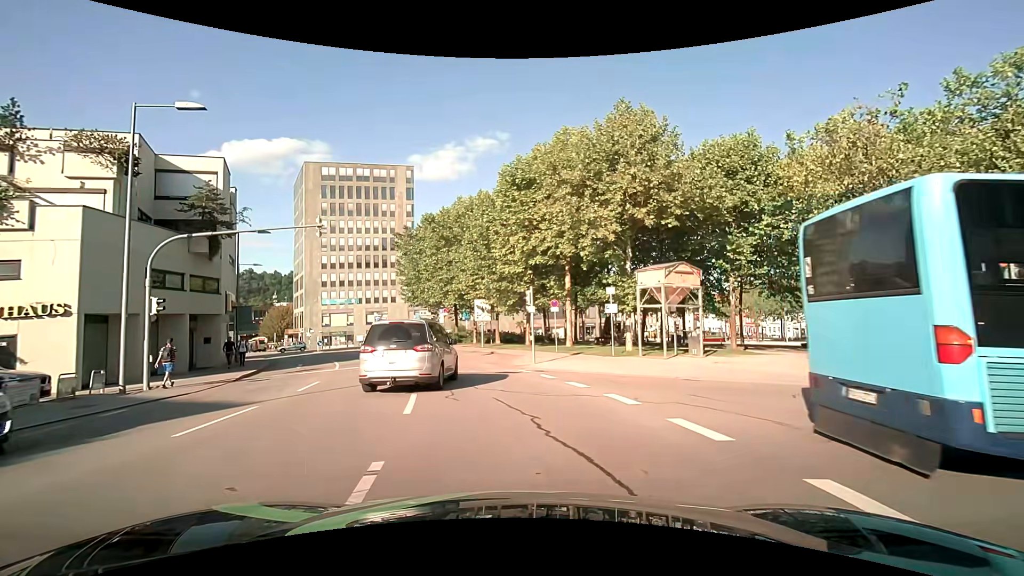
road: tertiary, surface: asphalt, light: Day
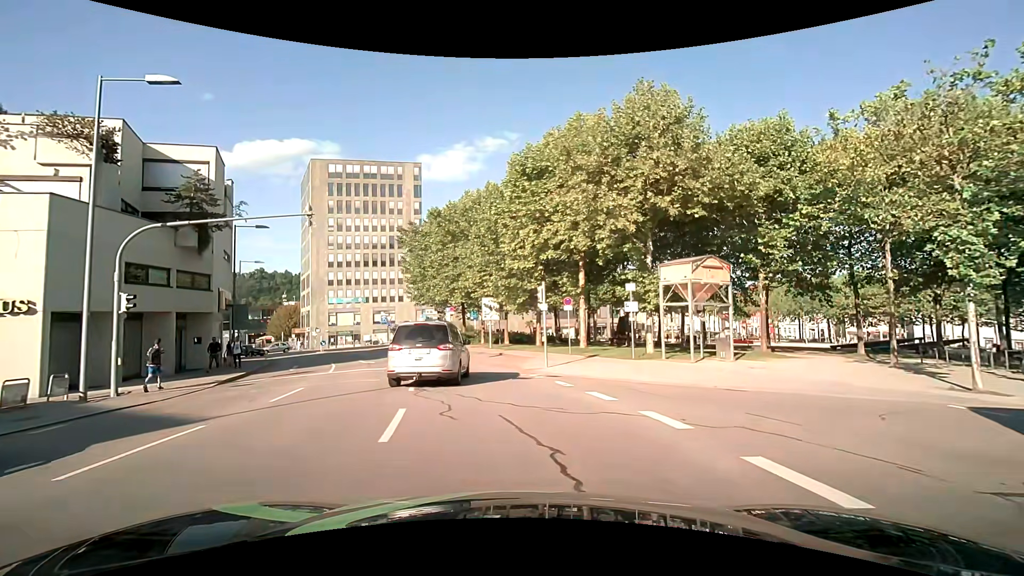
(0.0, +2.1) m; -1°
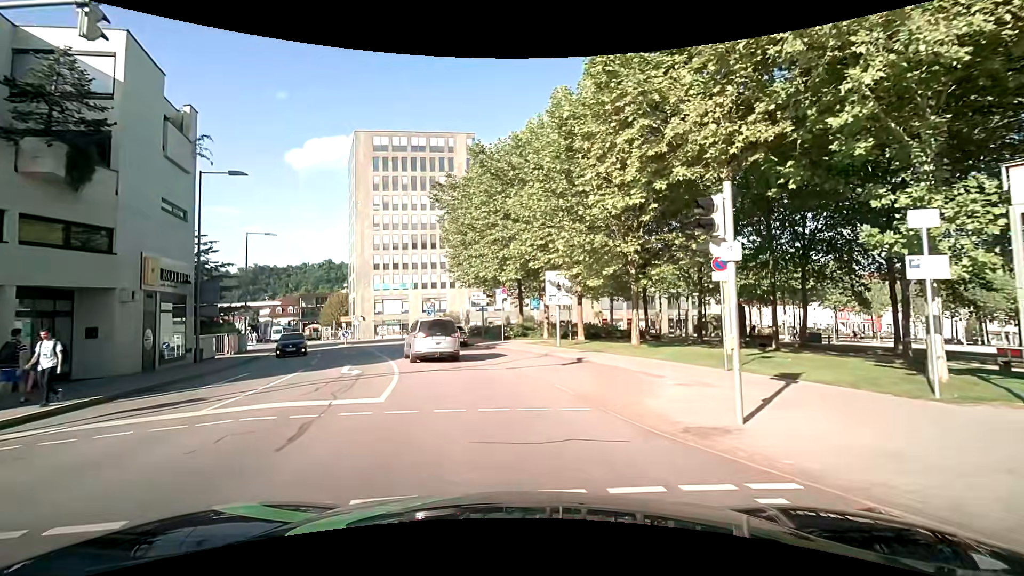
(-1.0, +12.7) m; -6°
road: residential
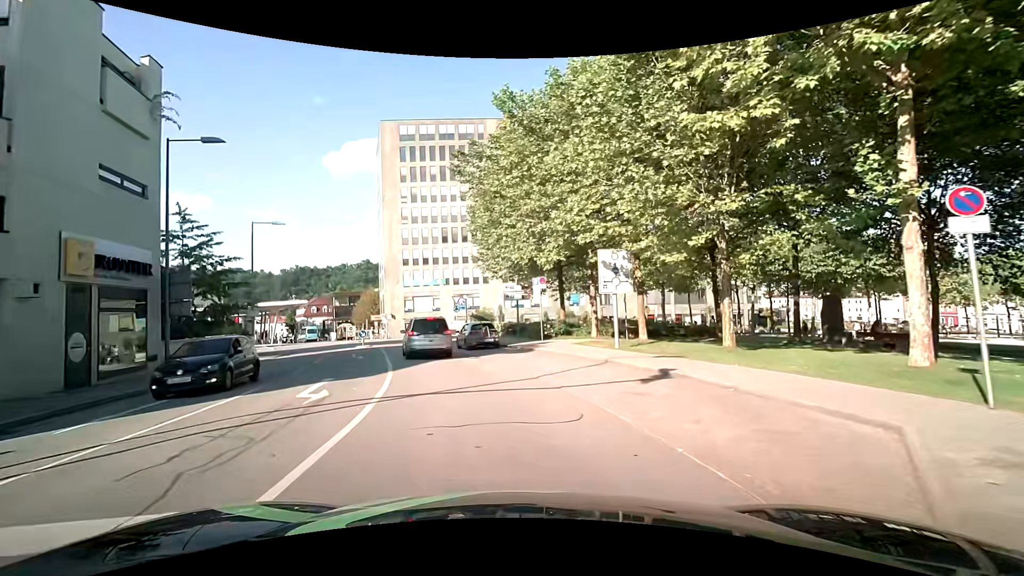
(-0.3, +5.9) m; -6°
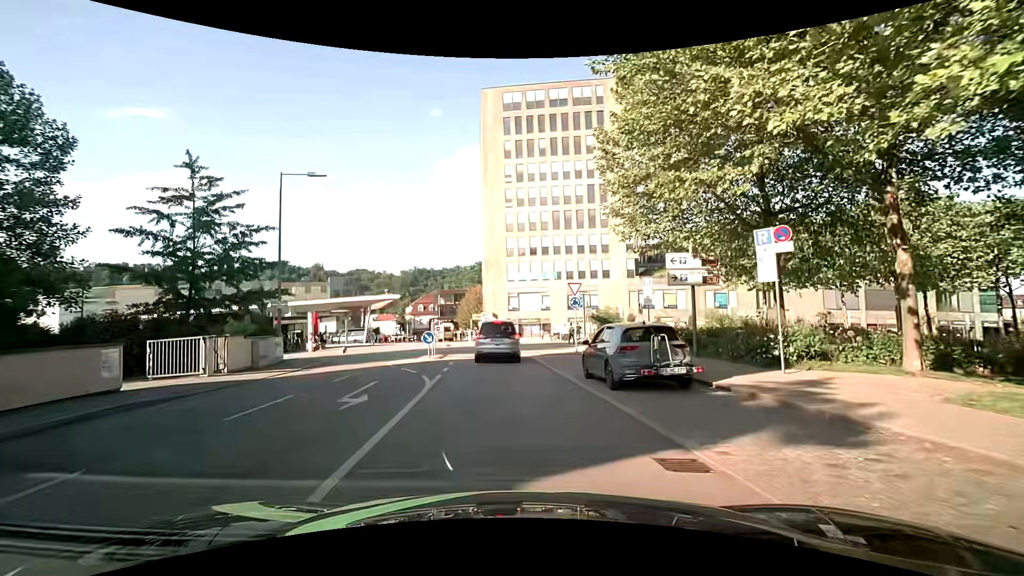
(-1.7, +14.8) m; -12°
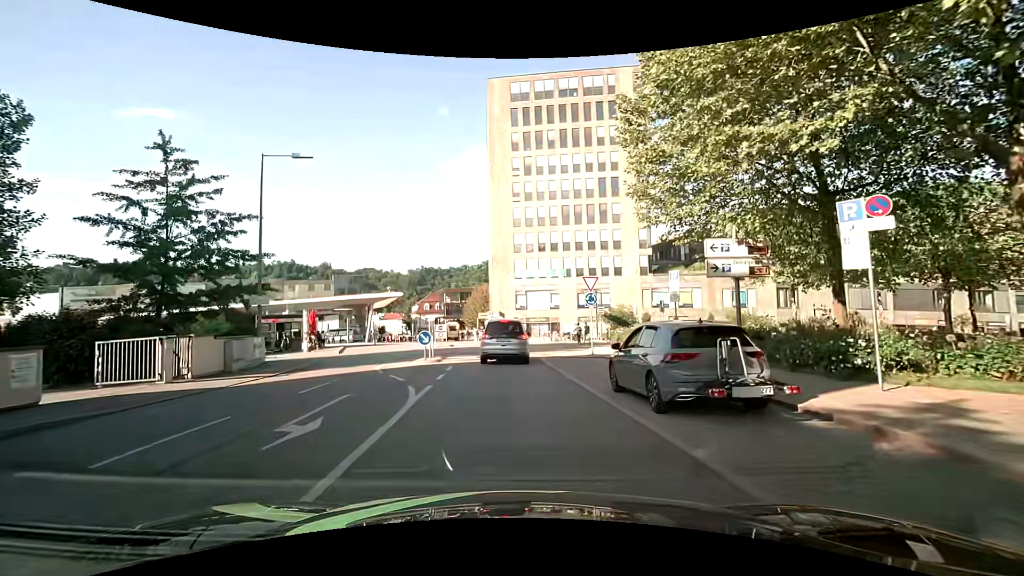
(0.0, +2.9) m; 0°
(0, +10) (-1, +20) (0, +30) (-2, +39) (-12, +38) (-10, +29) (-8, +19) (-7, +9) (-7, -1) (-7, -11) m
